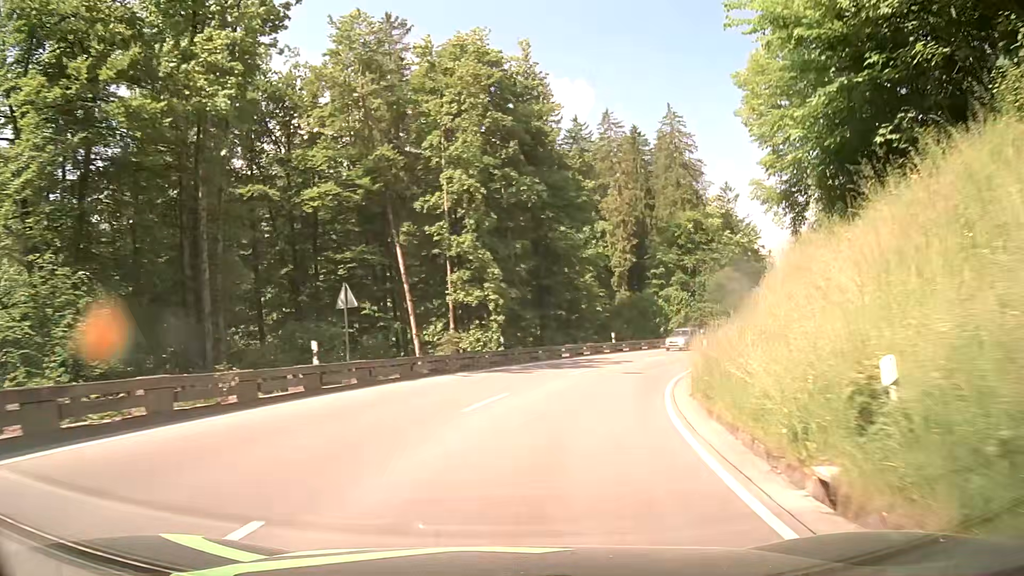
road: primary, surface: asphalt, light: Day
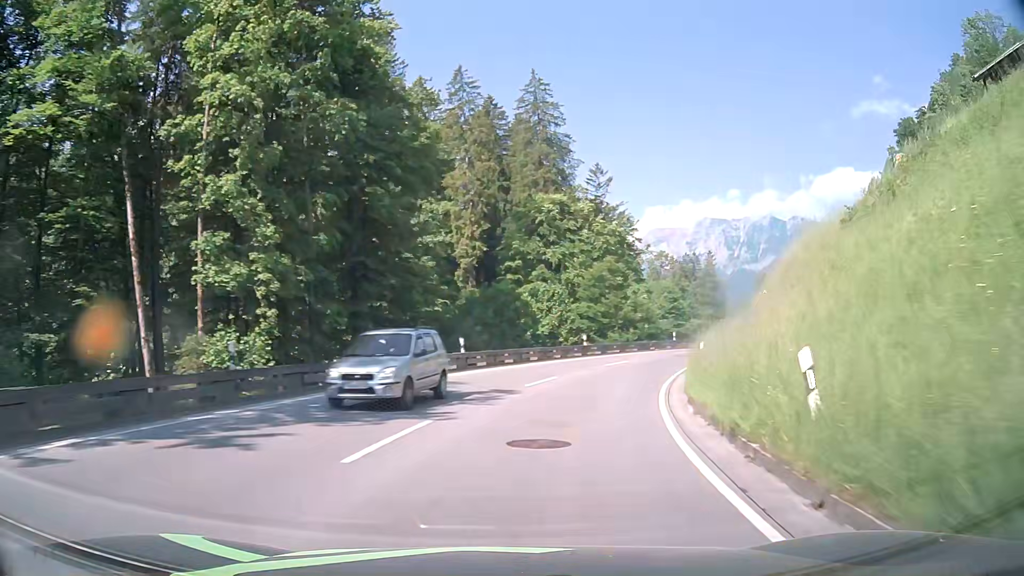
(+2.0, +16.9) m; +13°
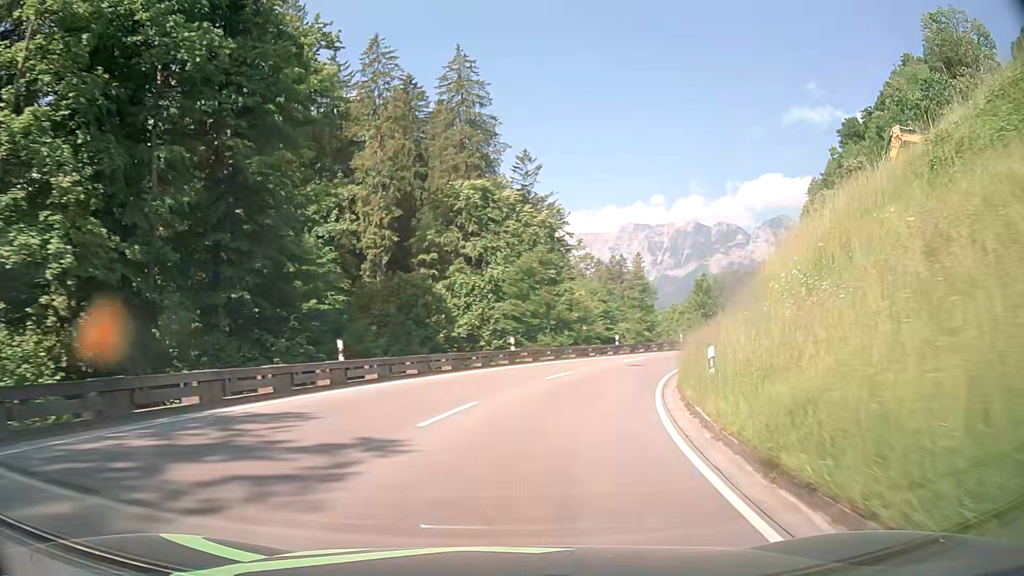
(+0.5, +8.7) m; +7°
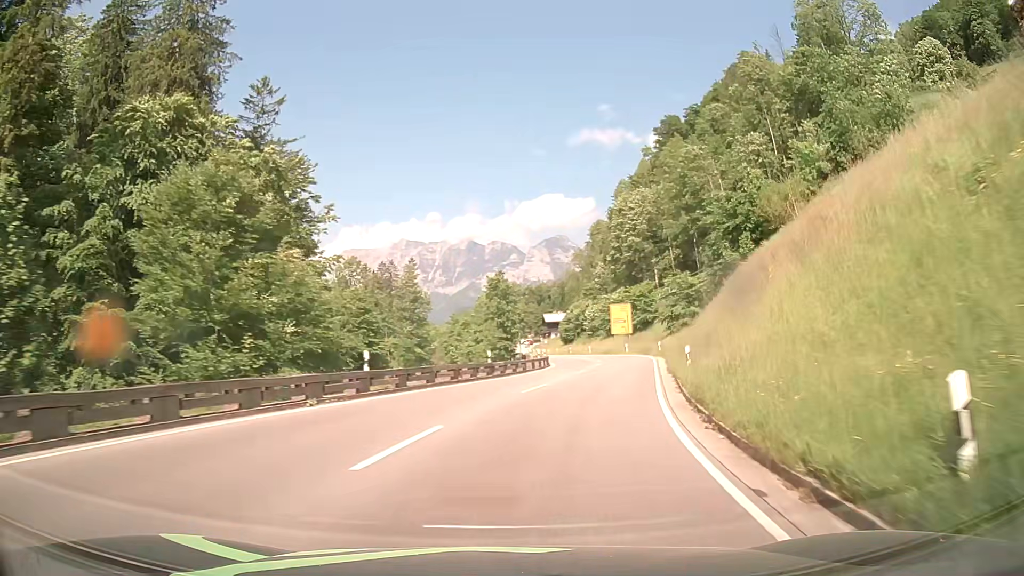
(+4.6, +26.3) m; +20°
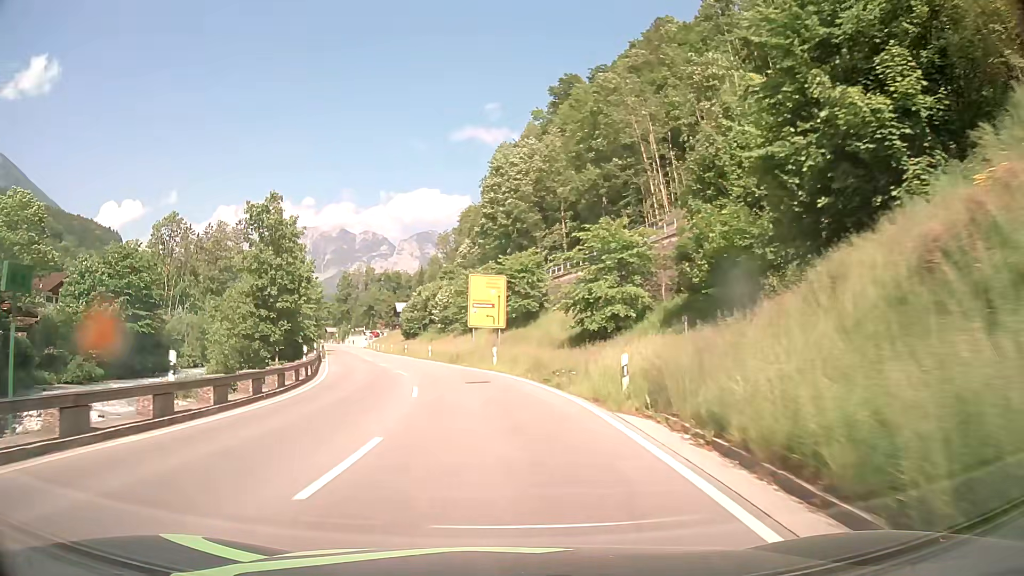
(+6.3, +36.5) m; +12°
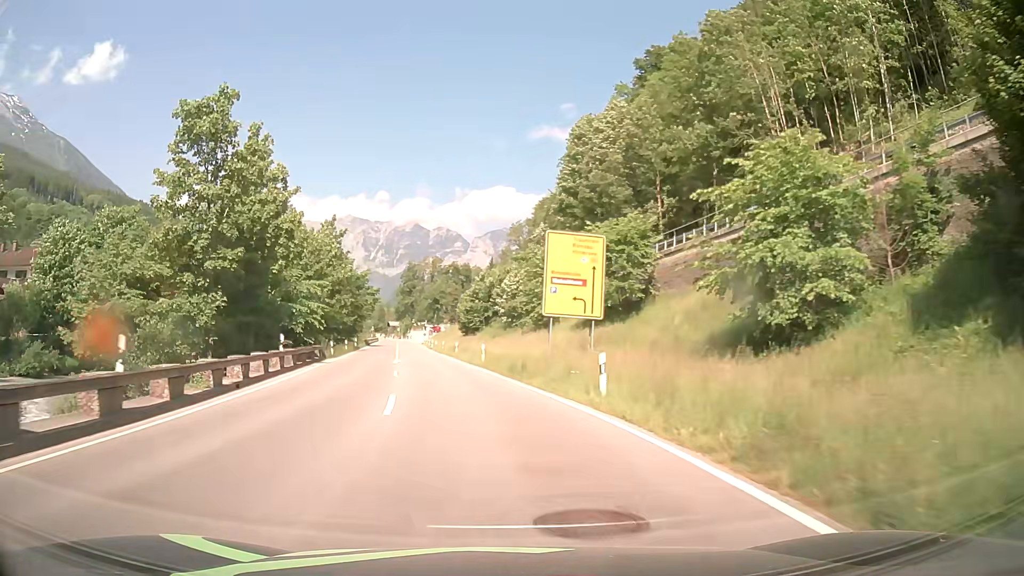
(-0.9, +18.0) m; -6°
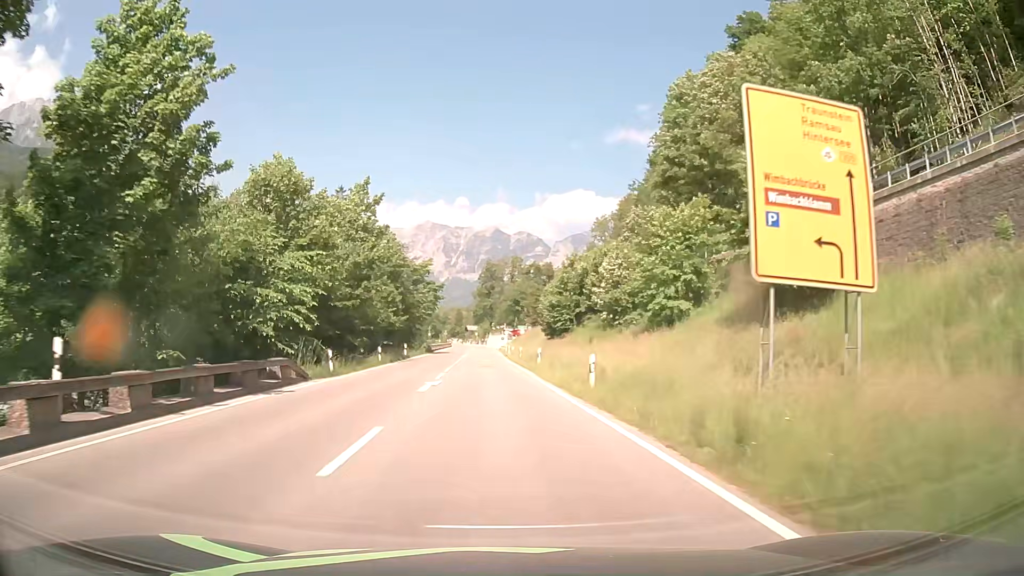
(-1.0, +17.4) m; -7°
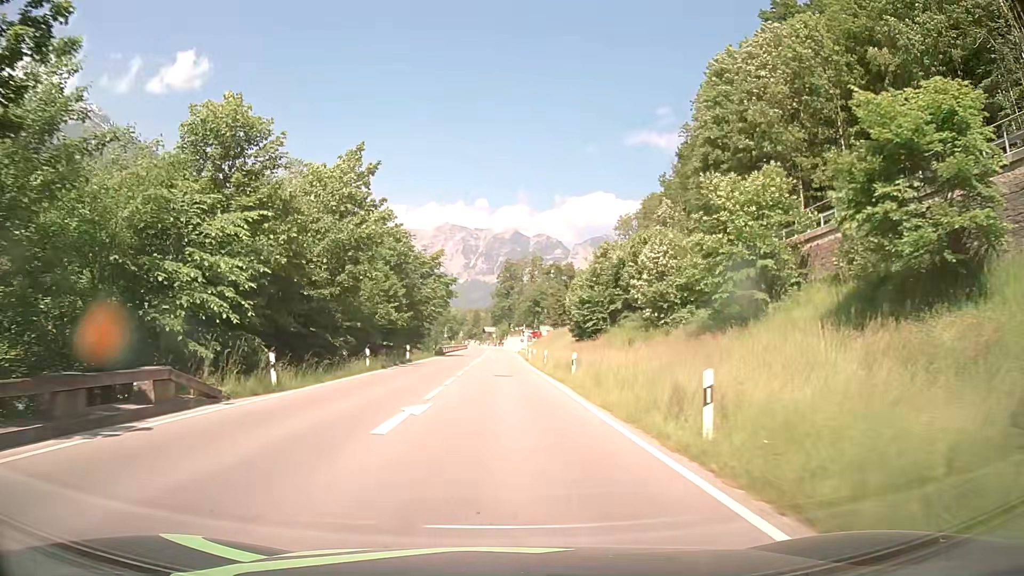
(-0.2, +8.6) m; -2°
